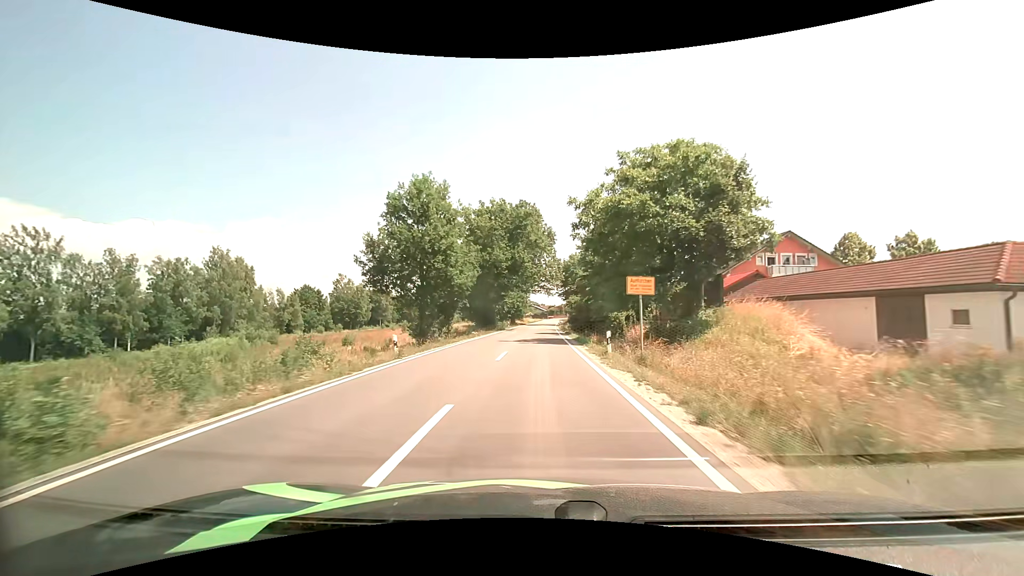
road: secondary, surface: asphalt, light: Day
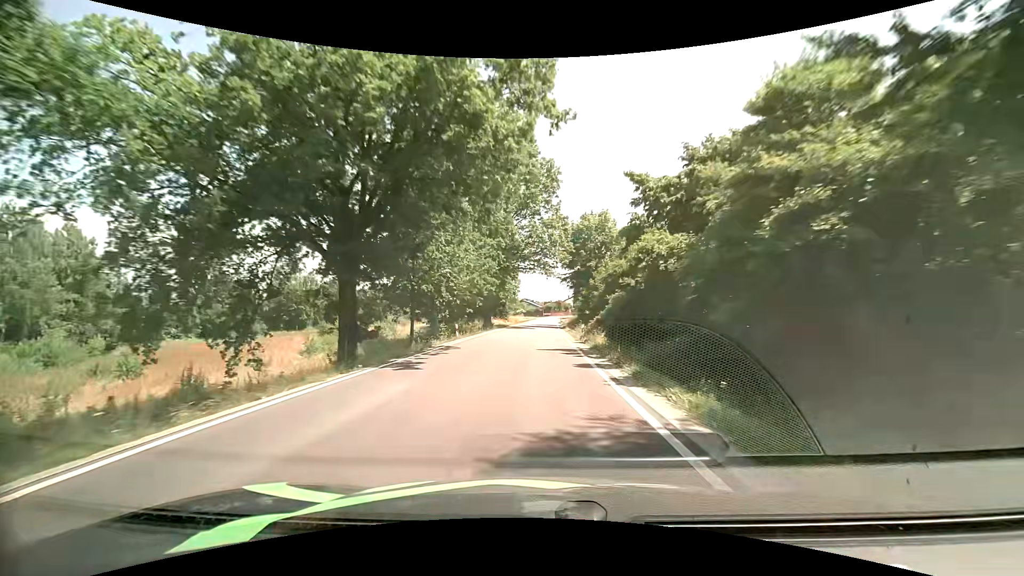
(+0.2, +39.9) m; +1°
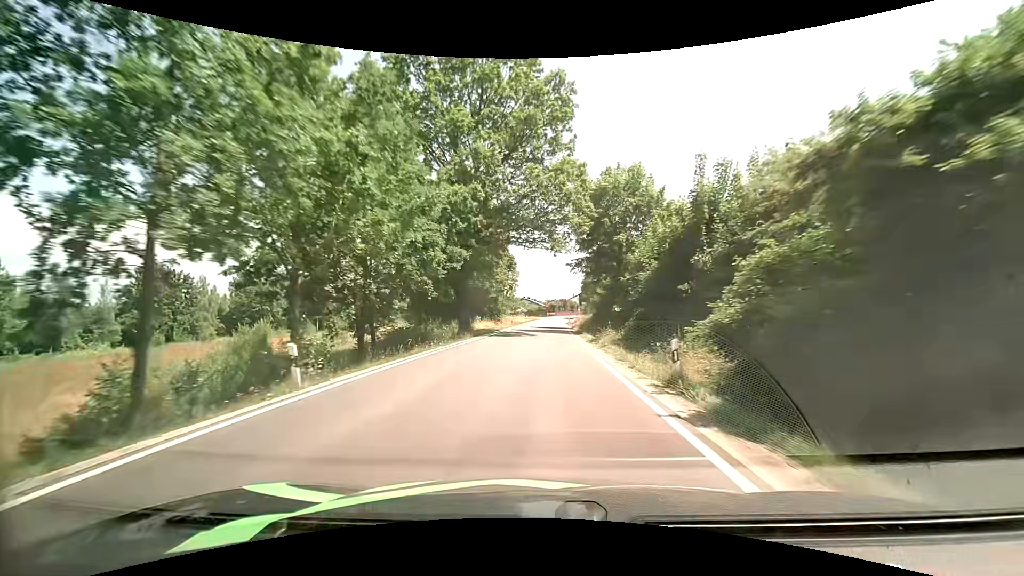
(-0.1, +19.9) m; 0°
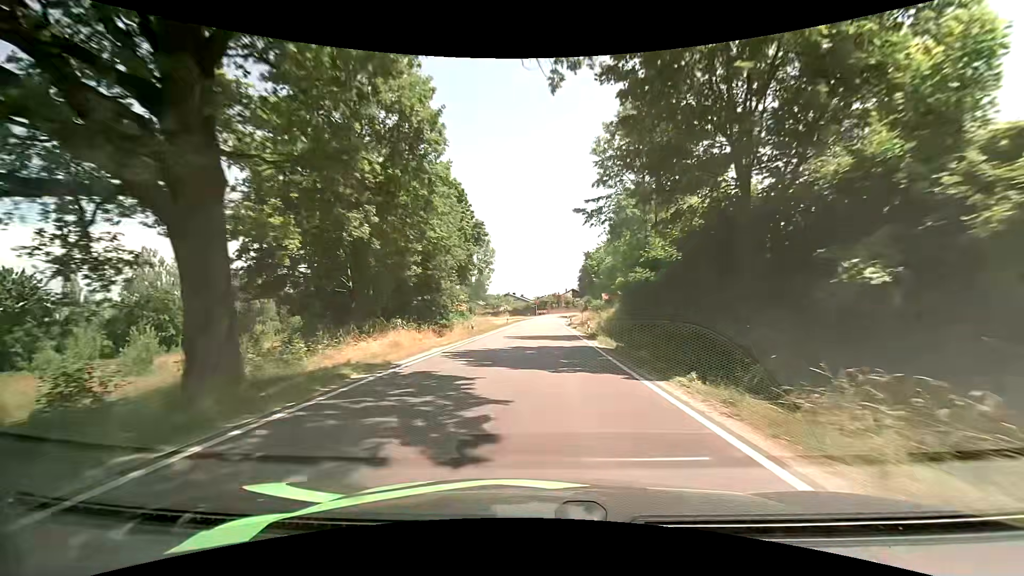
(+0.3, +29.3) m; +1°
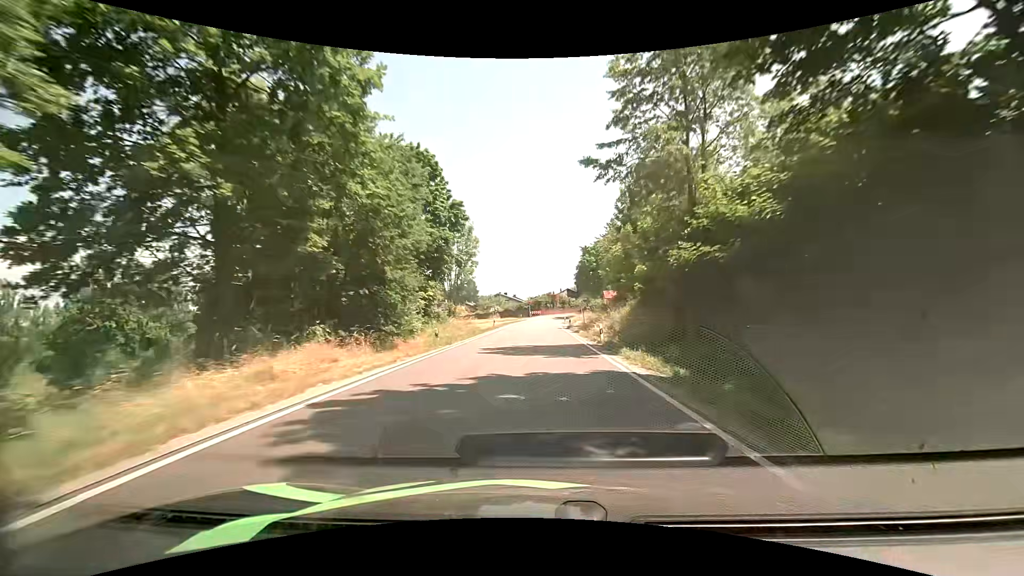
(+0.1, +9.5) m; +2°
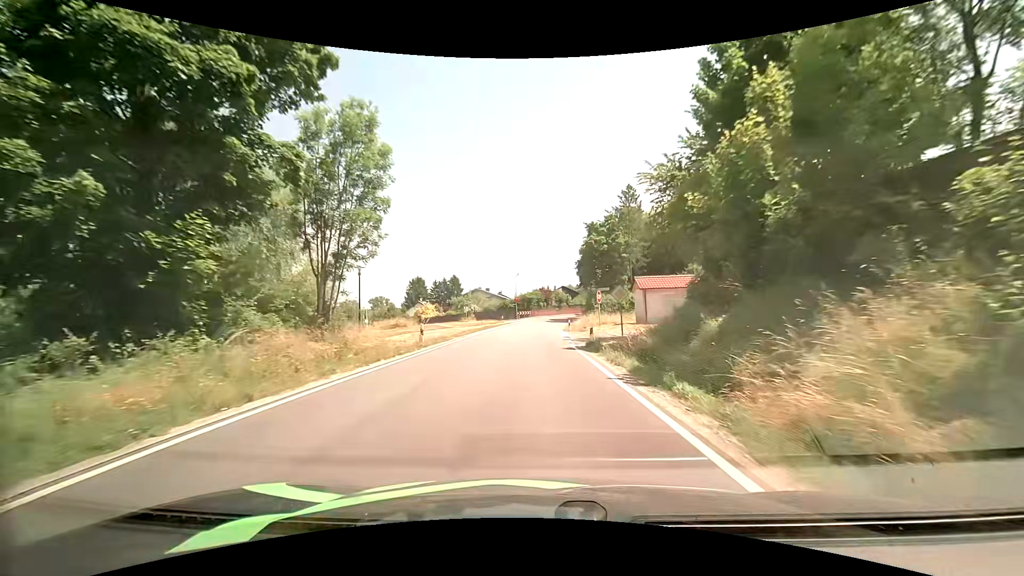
(+0.1, +26.6) m; 0°
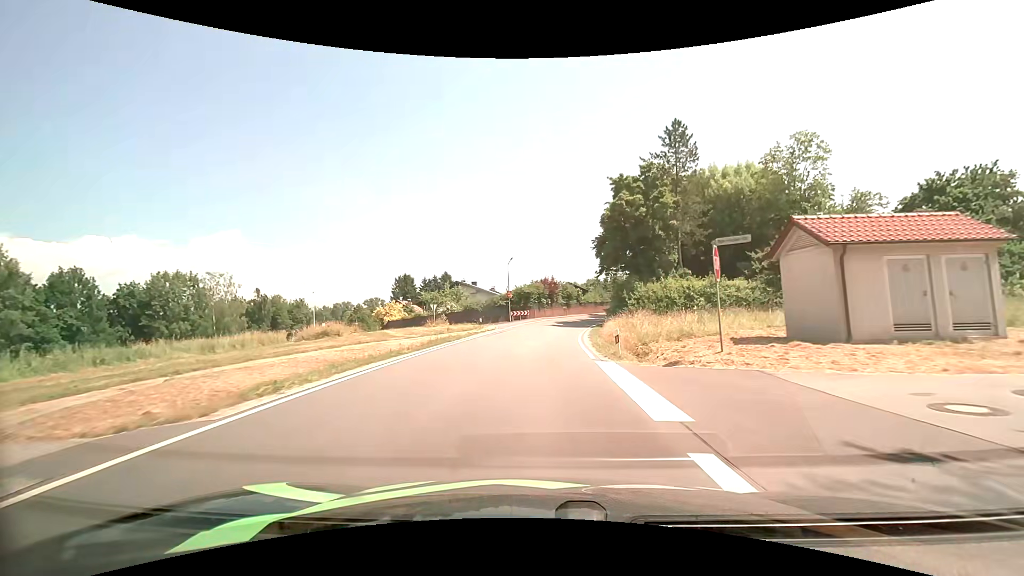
(0.0, +24.1) m; 0°
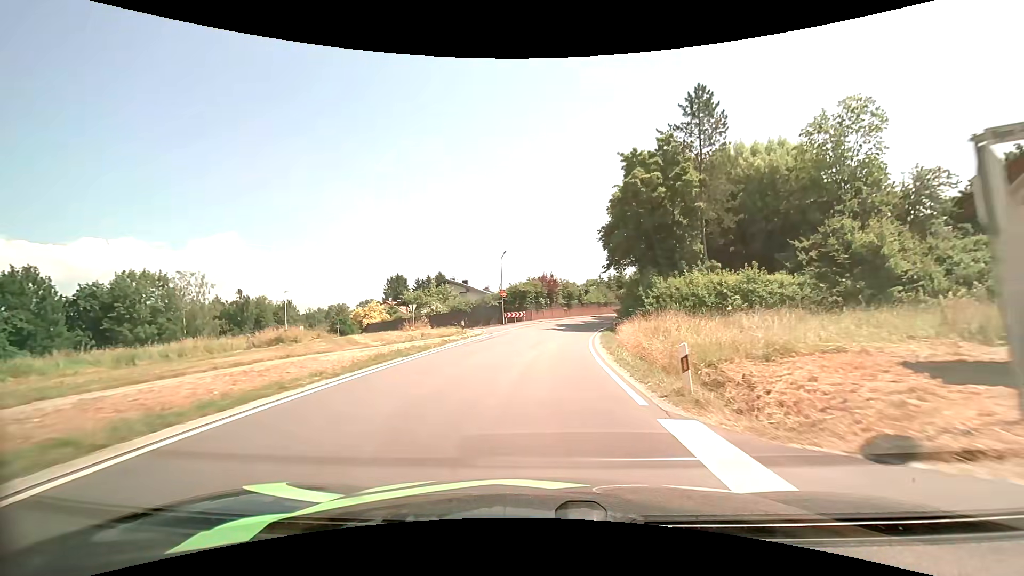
(+0.1, +7.7) m; +1°
(0, +10) (0, +20) (+1, +30) (+3, +40) (+5, +50) (+8, +59) (+12, +68) (+17, +77) (+22, +85) (+28, +93) m
